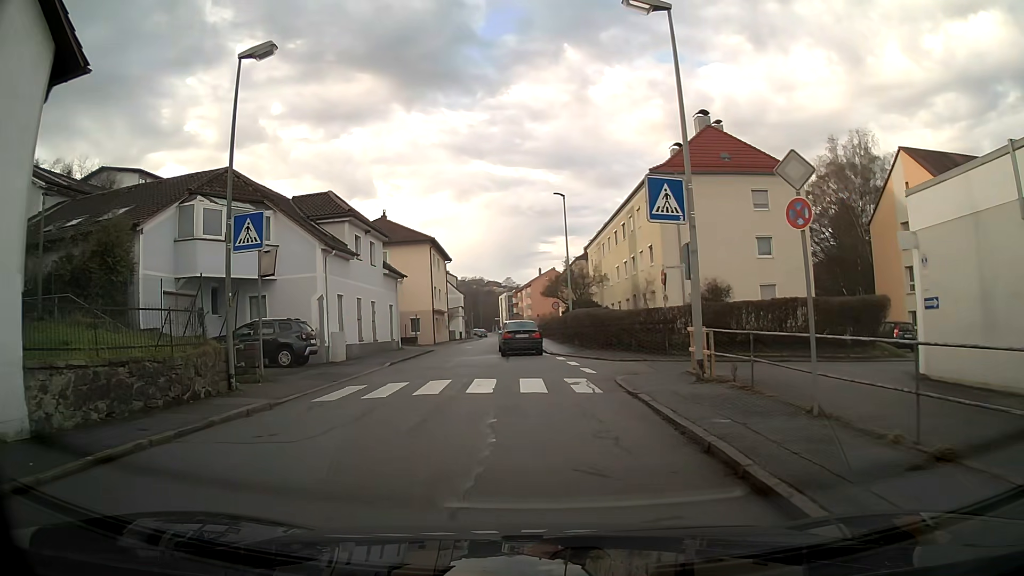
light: Day
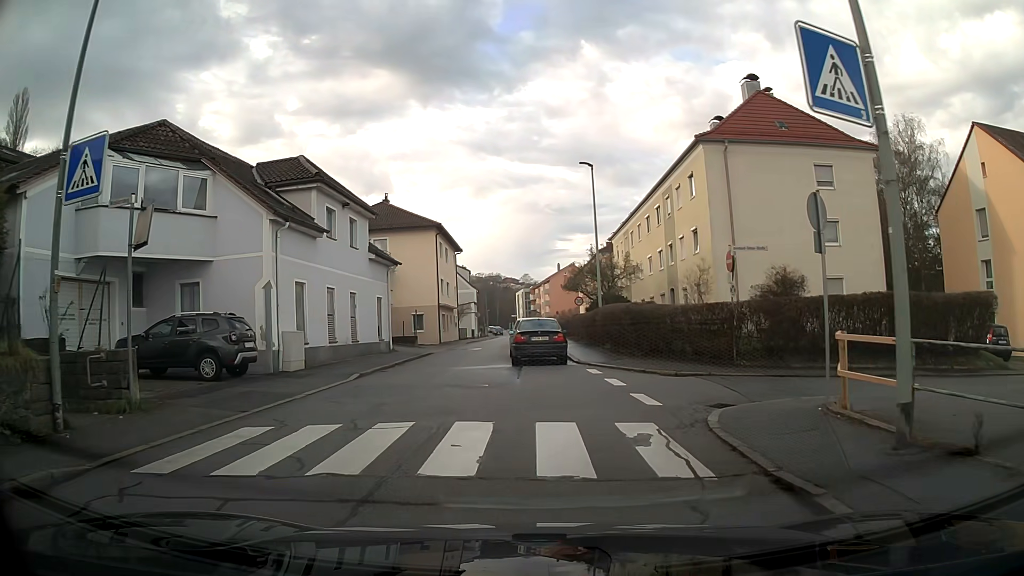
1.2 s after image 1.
(-0.1, +6.9) m; -2°
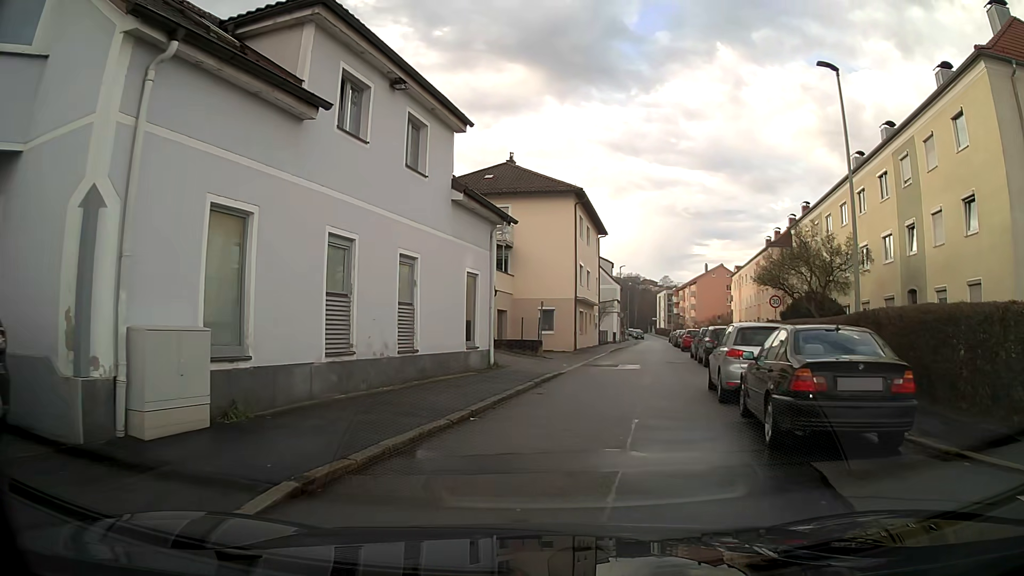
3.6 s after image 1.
(-1.5, +13.2) m; -10°
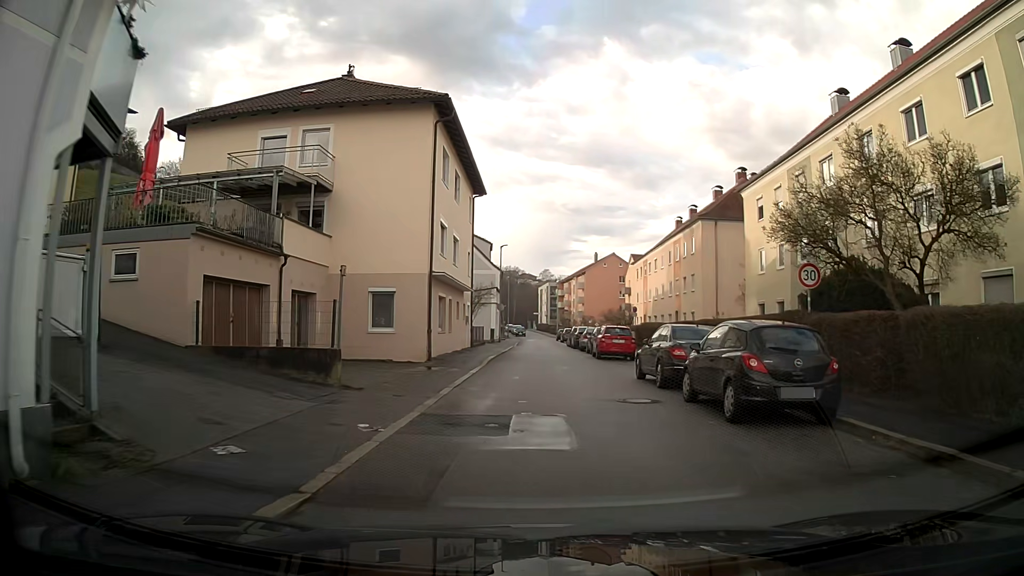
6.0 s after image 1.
(+1.3, +14.9) m; +10°
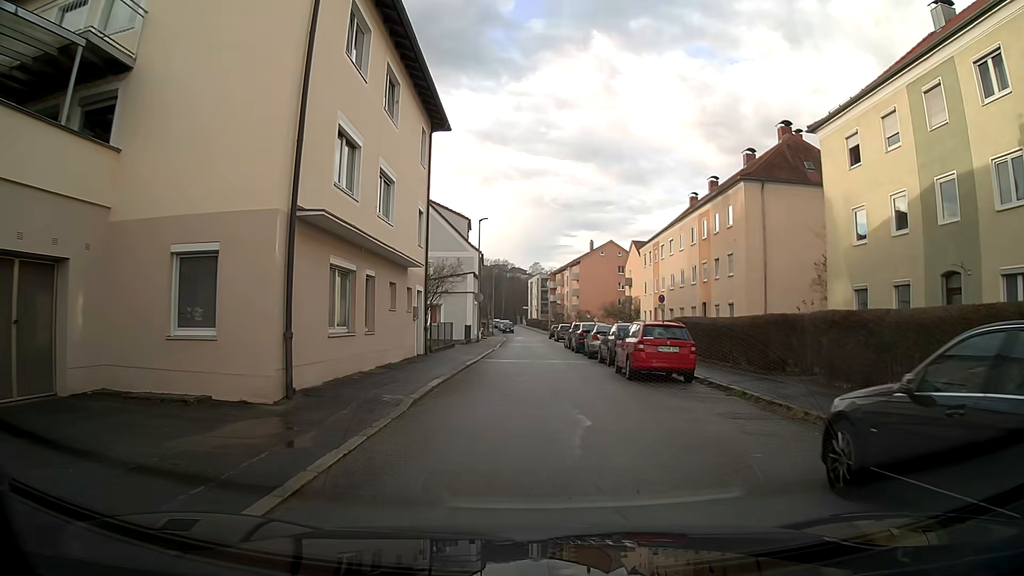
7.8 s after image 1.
(+0.1, +12.5) m; +1°
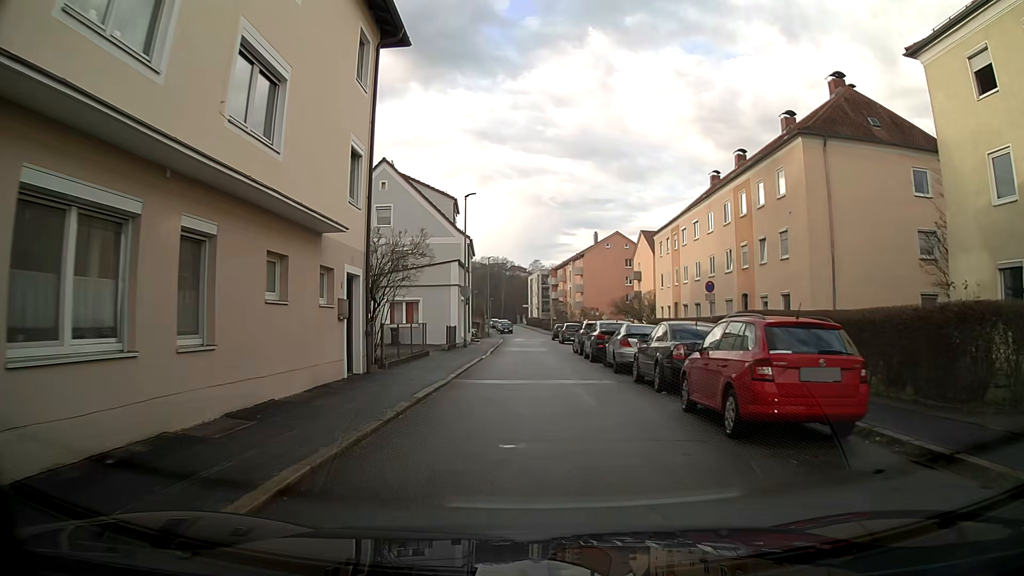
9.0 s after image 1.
(0.0, +8.7) m; 0°
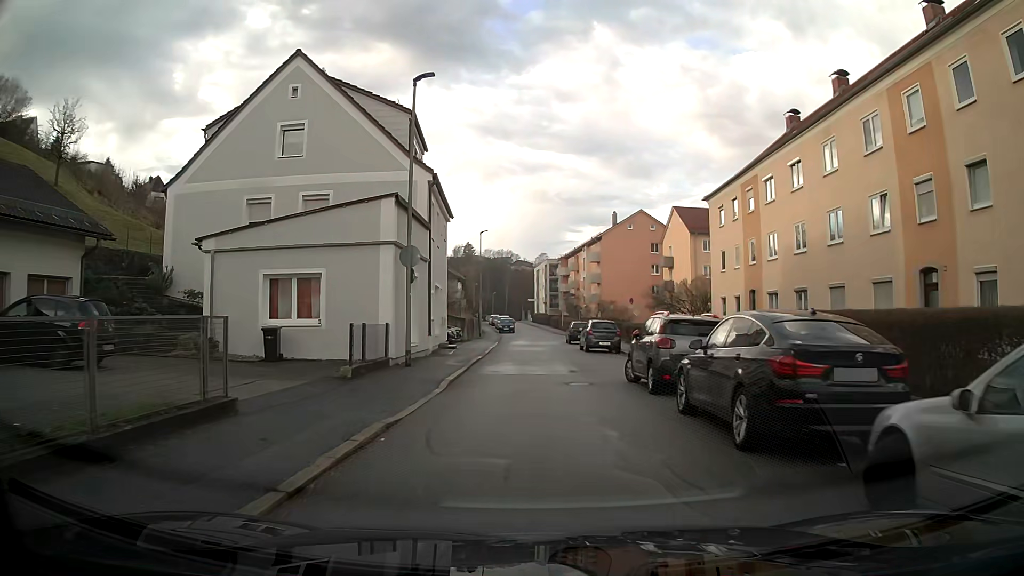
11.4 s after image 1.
(-0.1, +17.5) m; 0°
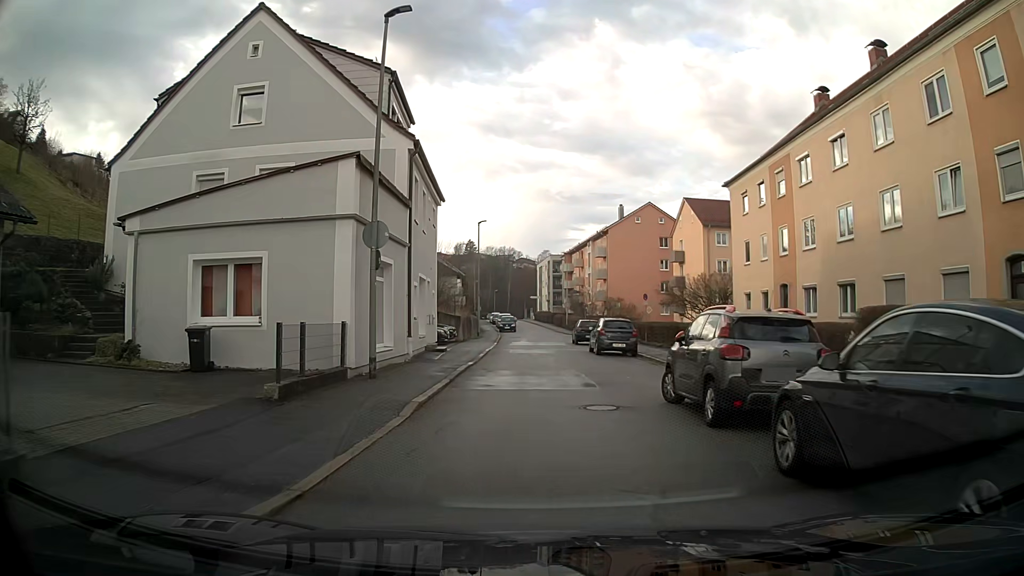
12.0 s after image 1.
(0.0, +4.3) m; 0°
(0, +10) (0, +20) (0, +30) (0, +40) (0, +50) (+1, +60) (0, +70) (0, +80) (-1, +90) (-2, +100) m
